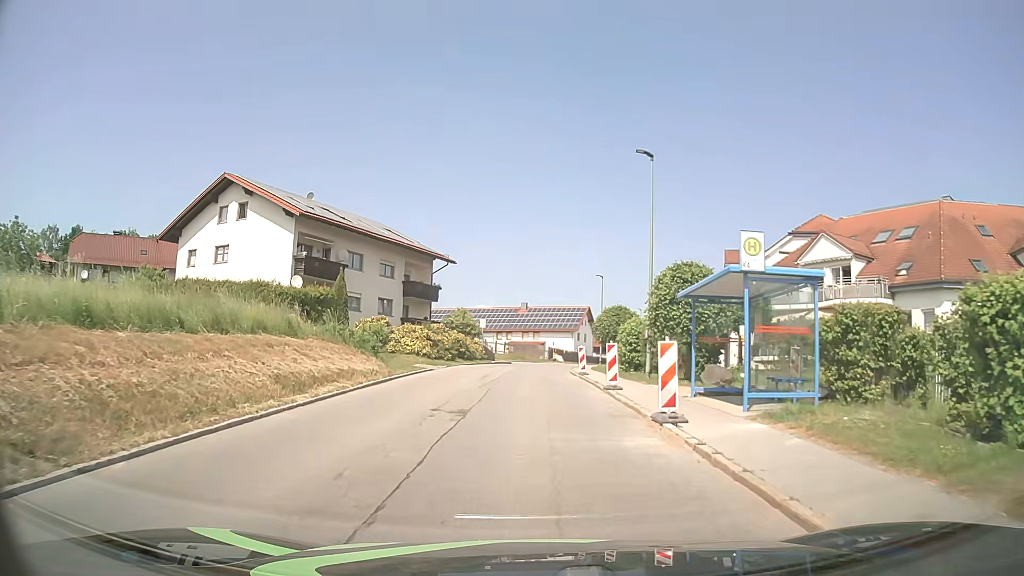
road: tertiary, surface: asphalt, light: Day
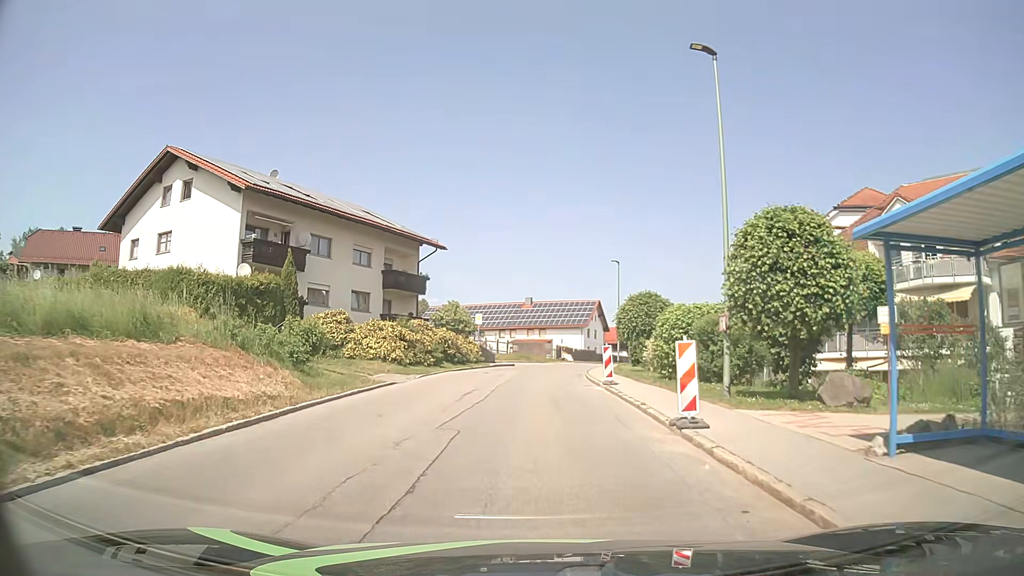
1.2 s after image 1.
(0.0, +8.7) m; 0°
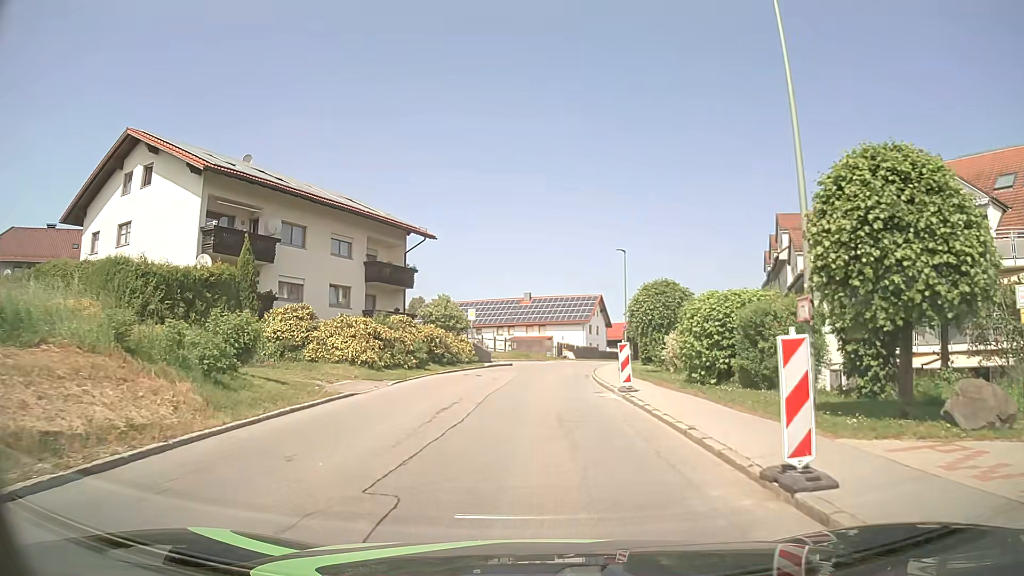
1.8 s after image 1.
(0.0, +4.4) m; -1°
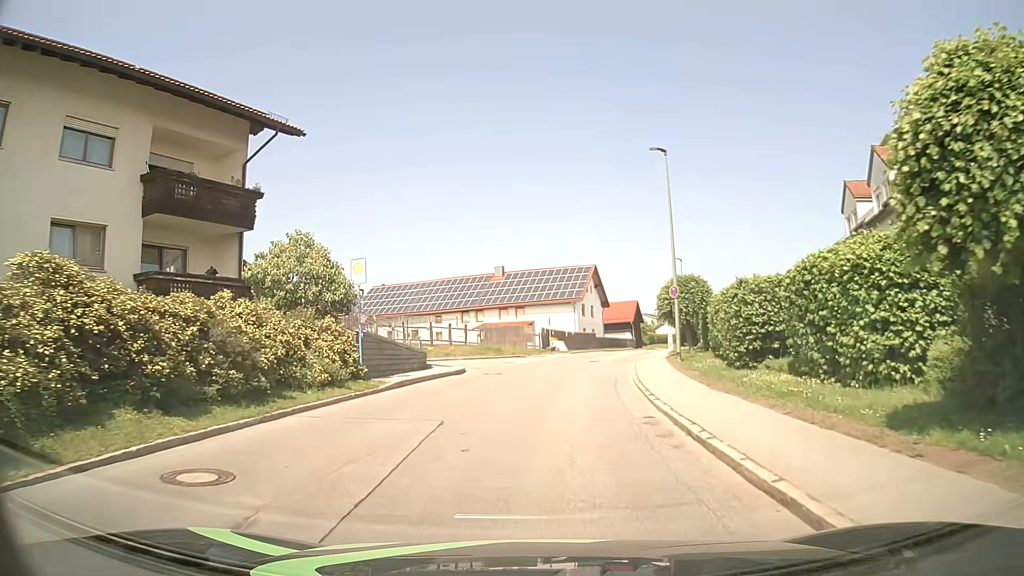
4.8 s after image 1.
(+0.4, +22.5) m; +2°
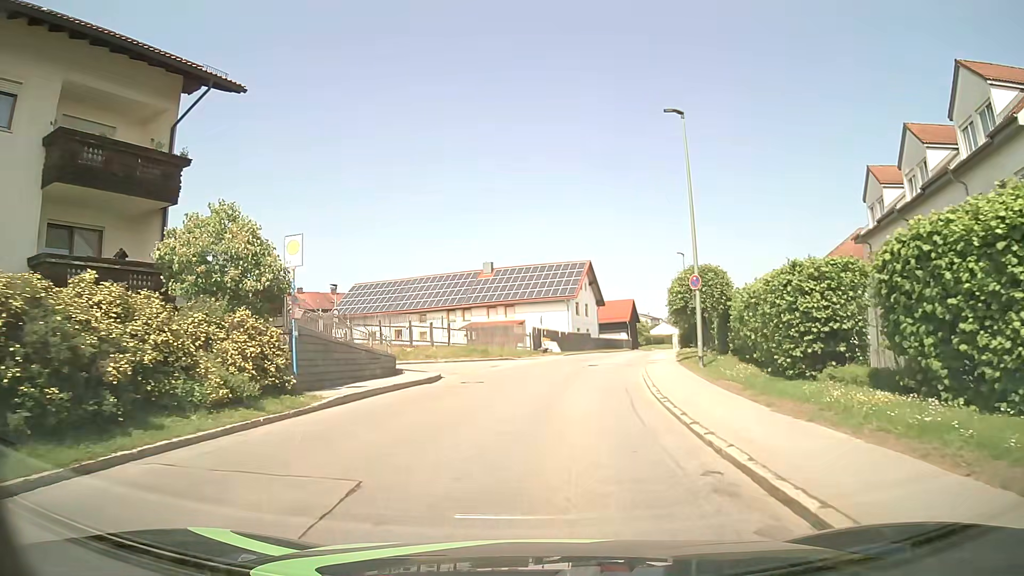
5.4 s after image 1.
(0.0, +4.6) m; 0°
